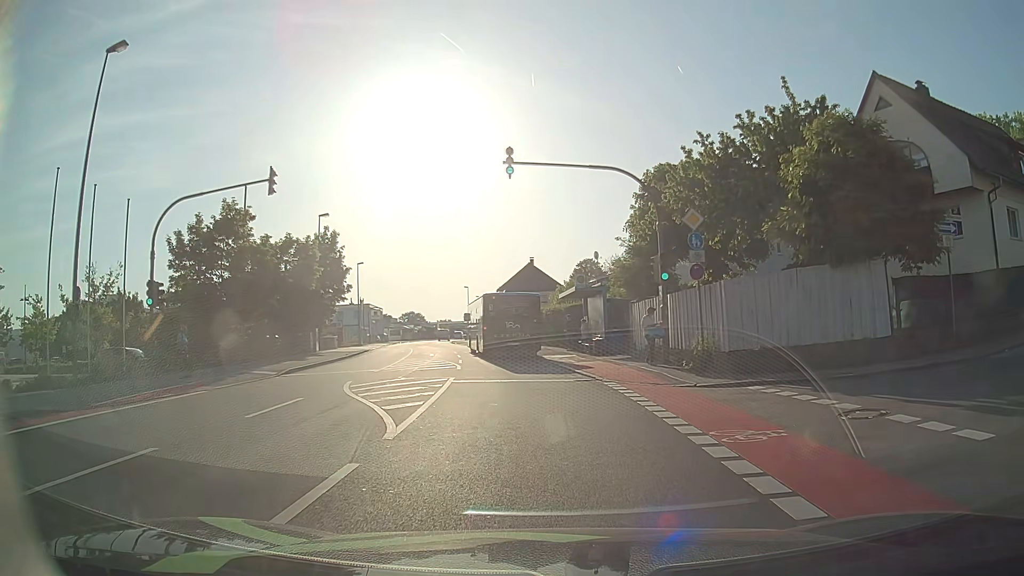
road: tertiary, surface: asphalt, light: Day
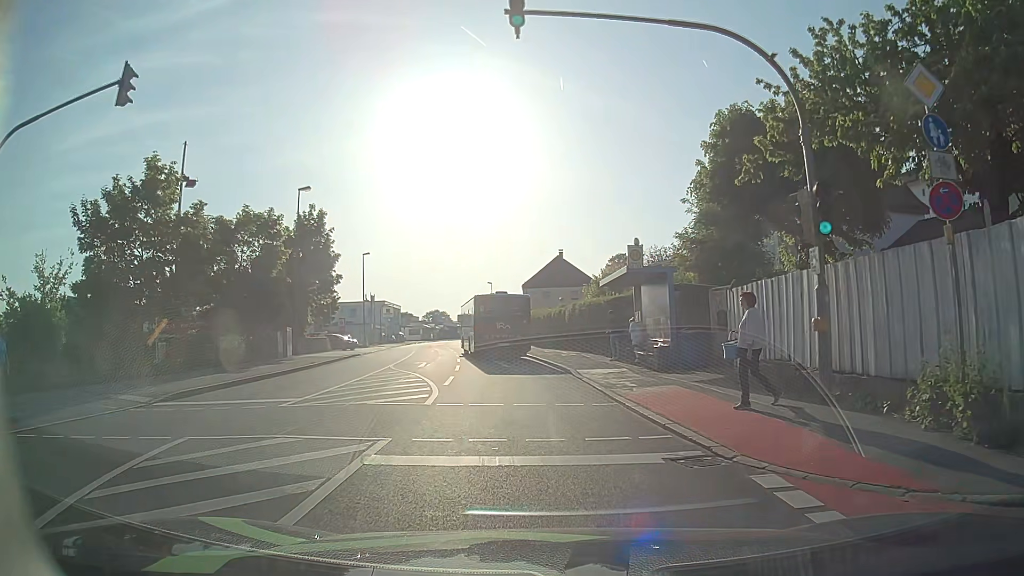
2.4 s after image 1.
(-0.1, +10.1) m; -3°
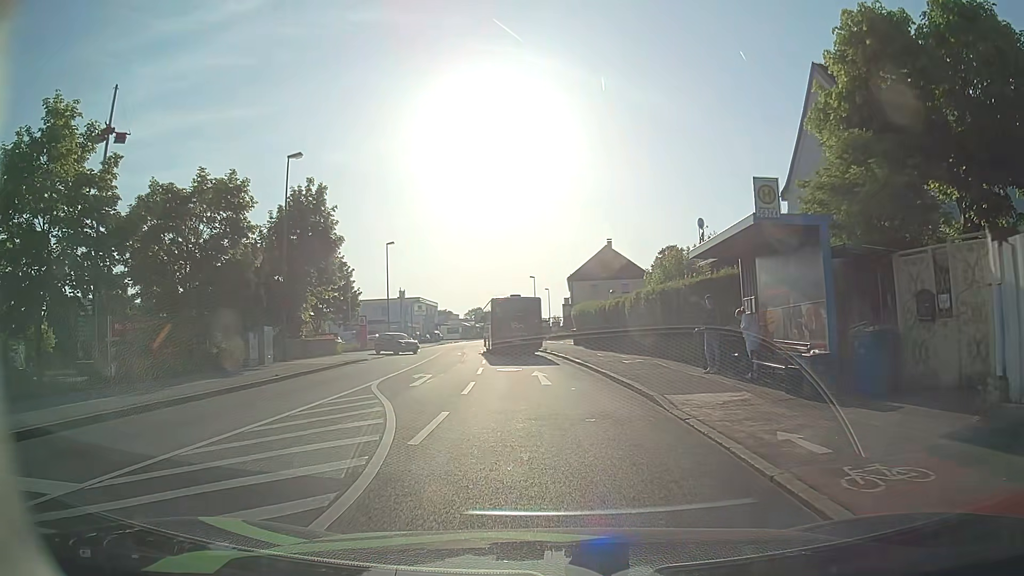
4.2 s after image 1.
(-0.2, +8.7) m; -4°
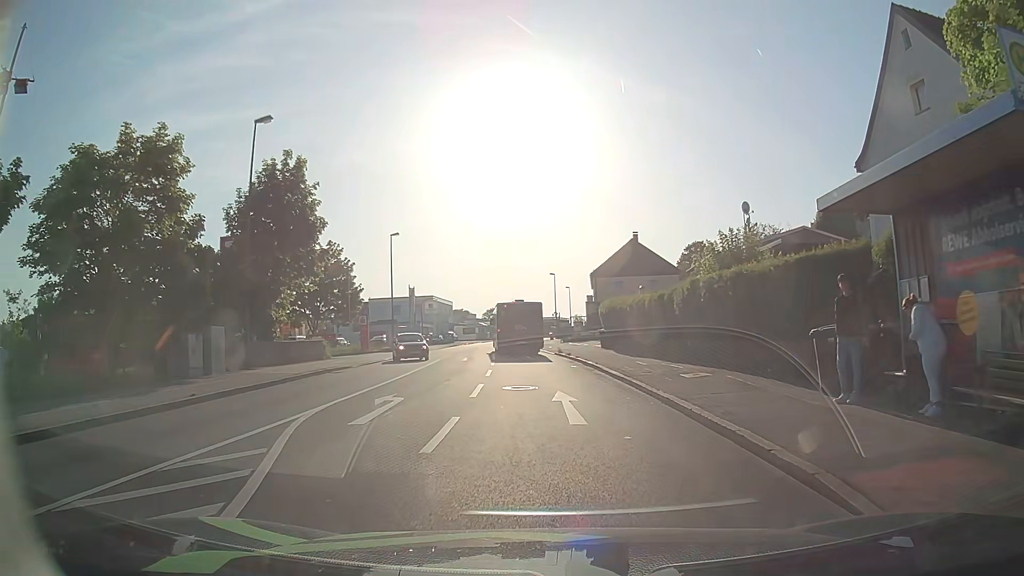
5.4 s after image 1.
(-0.1, +6.7) m; -1°
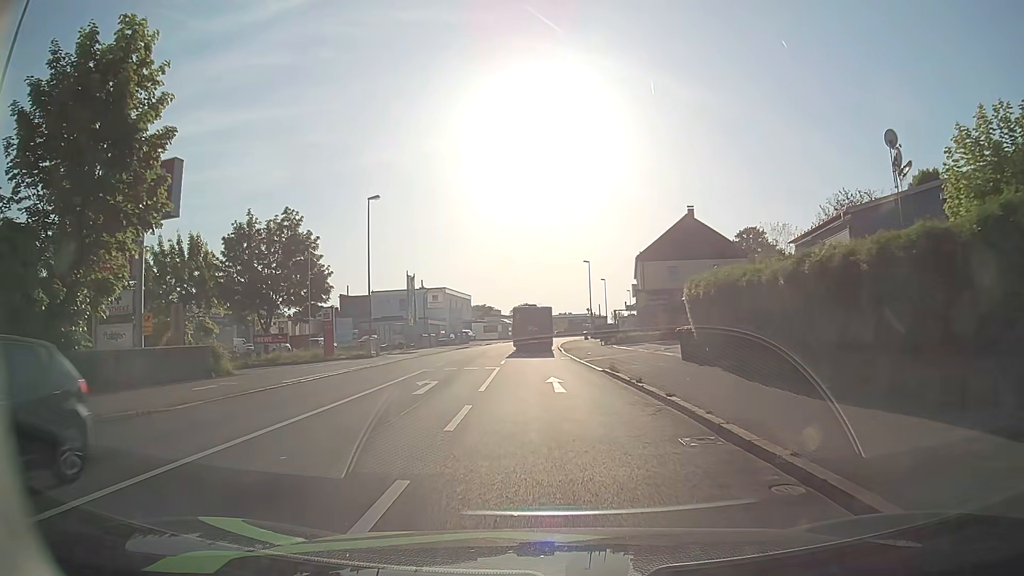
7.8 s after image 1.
(-0.3, +16.6) m; -2°
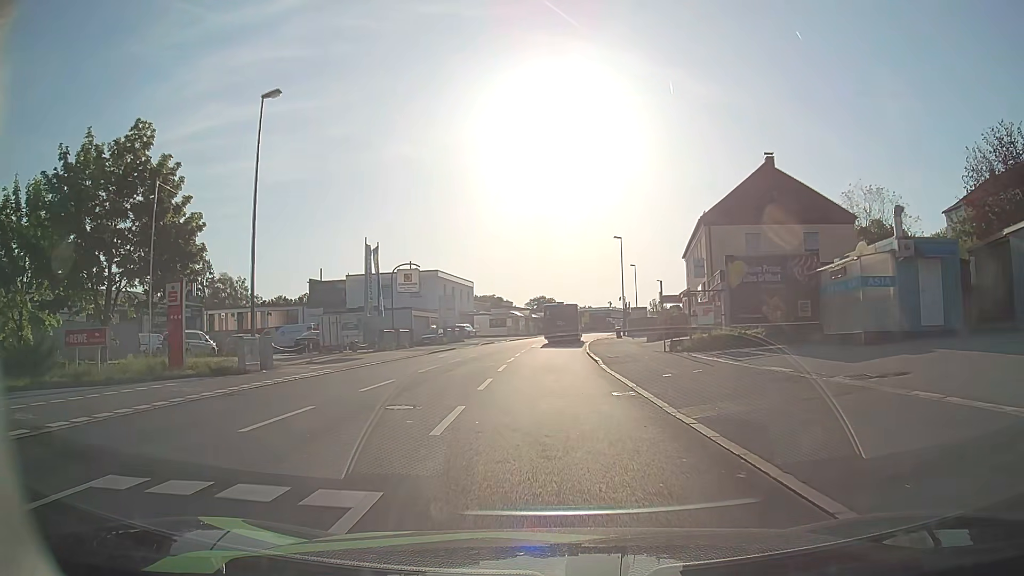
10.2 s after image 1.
(-0.4, +19.9) m; -2°
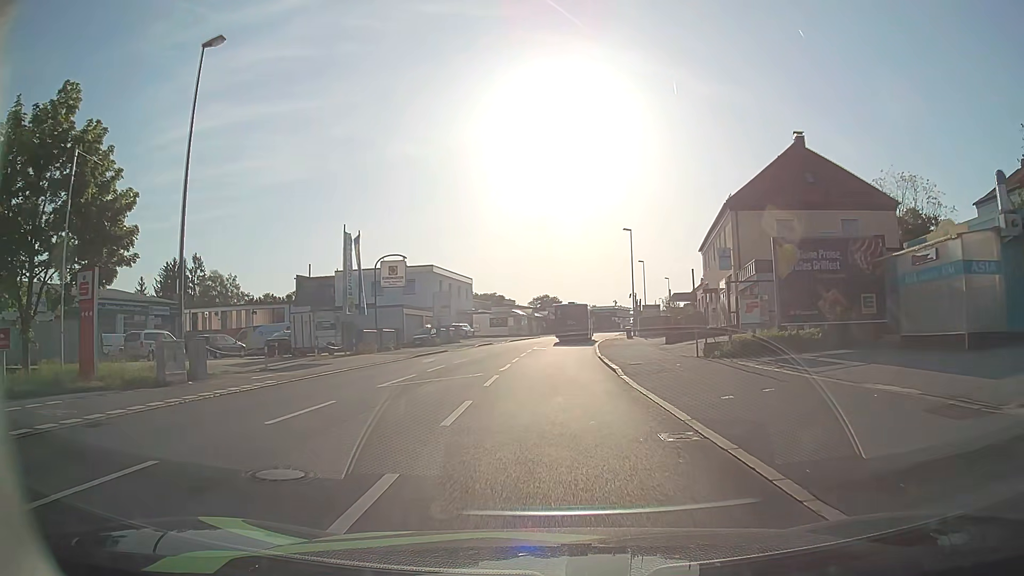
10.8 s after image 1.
(0.0, +5.4) m; 0°
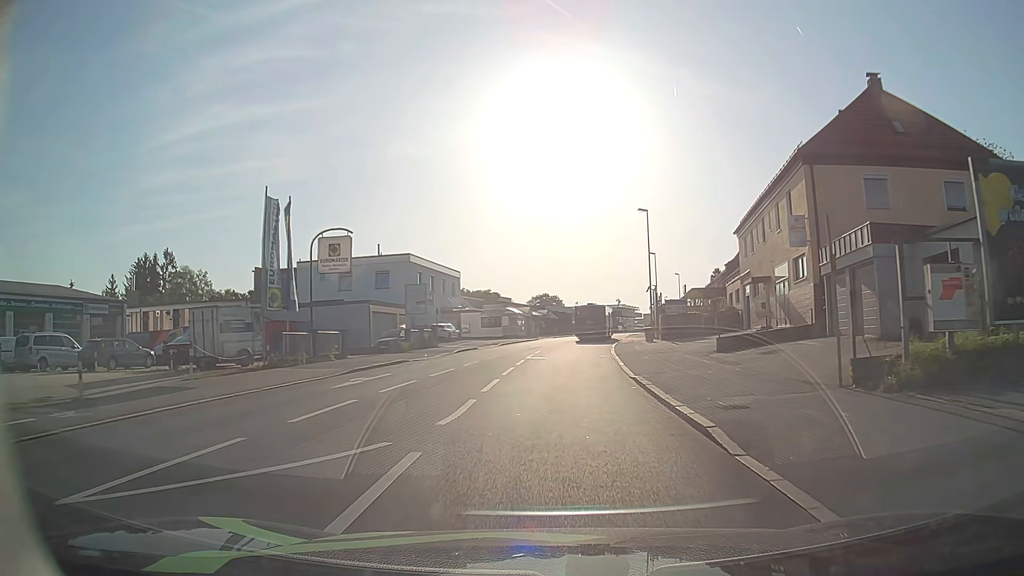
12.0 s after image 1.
(0.0, +11.1) m; 0°
(0, +10) (0, +20) (+1, +30) (+1, +40) (+2, +50) (+3, +60) (+5, +70) (+6, +80) (+9, +89) (+11, +99) m
